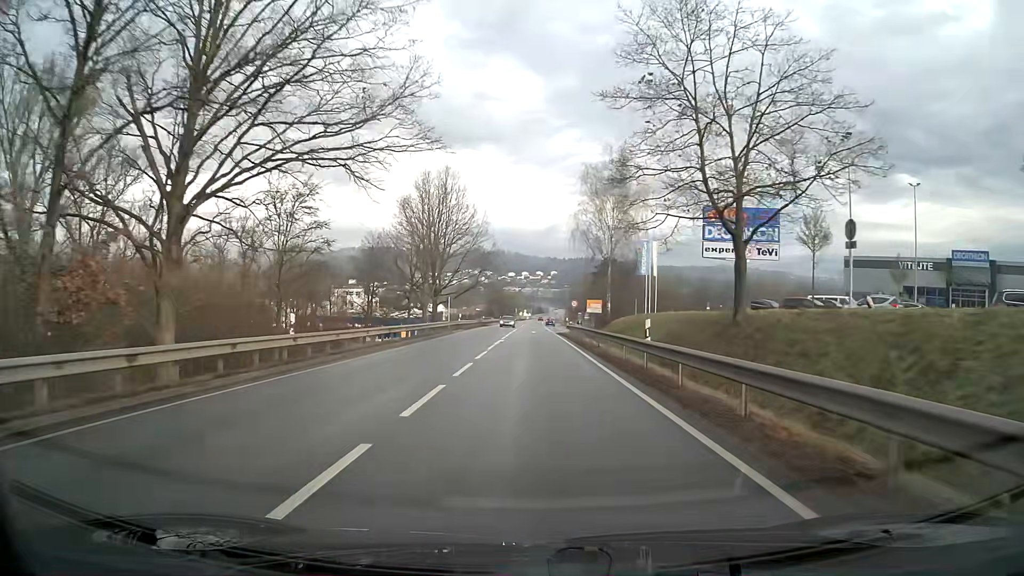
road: primary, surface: asphalt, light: Day
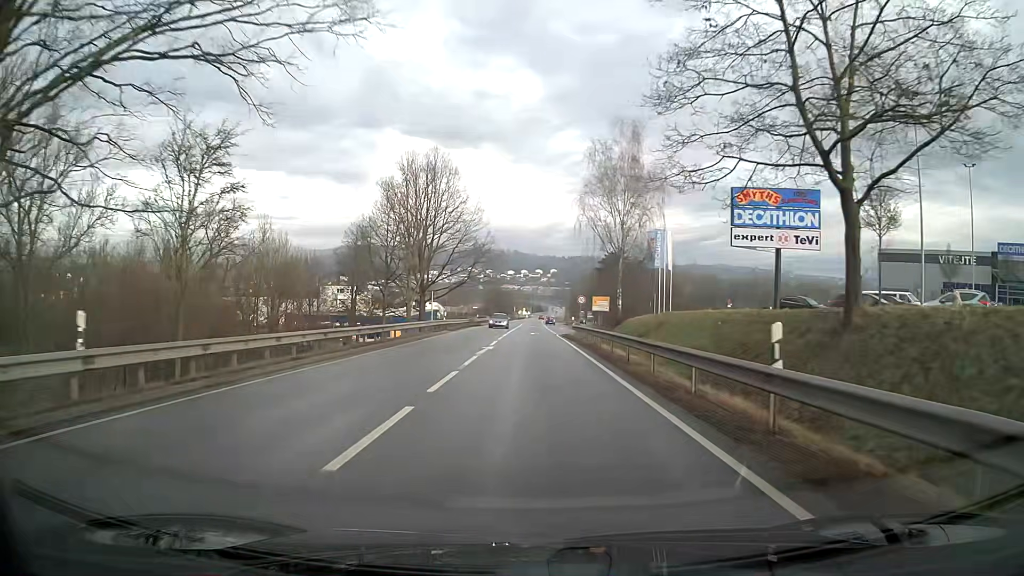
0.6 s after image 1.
(0.0, +9.2) m; 0°
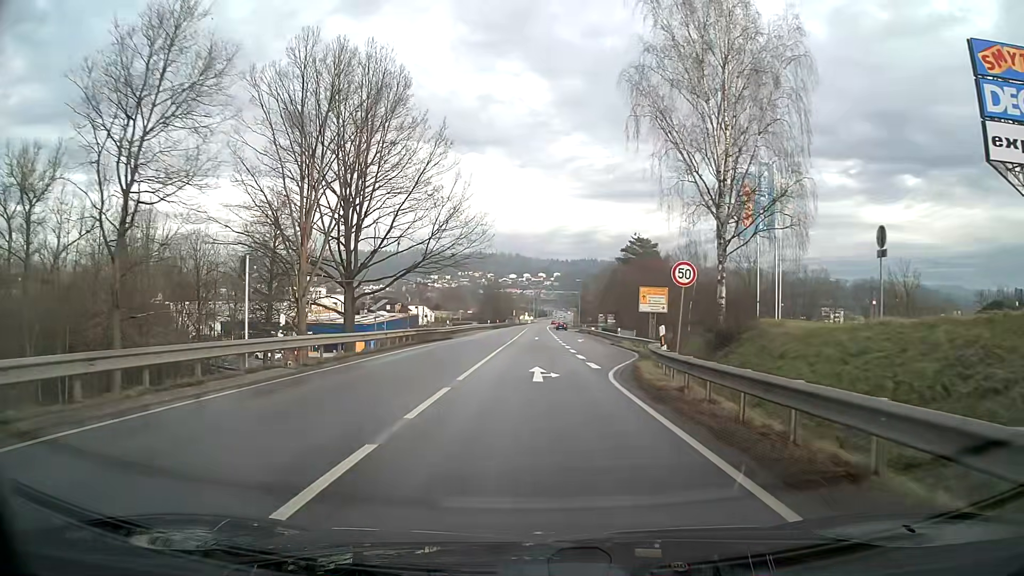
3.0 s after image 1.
(-0.1, +32.1) m; 0°
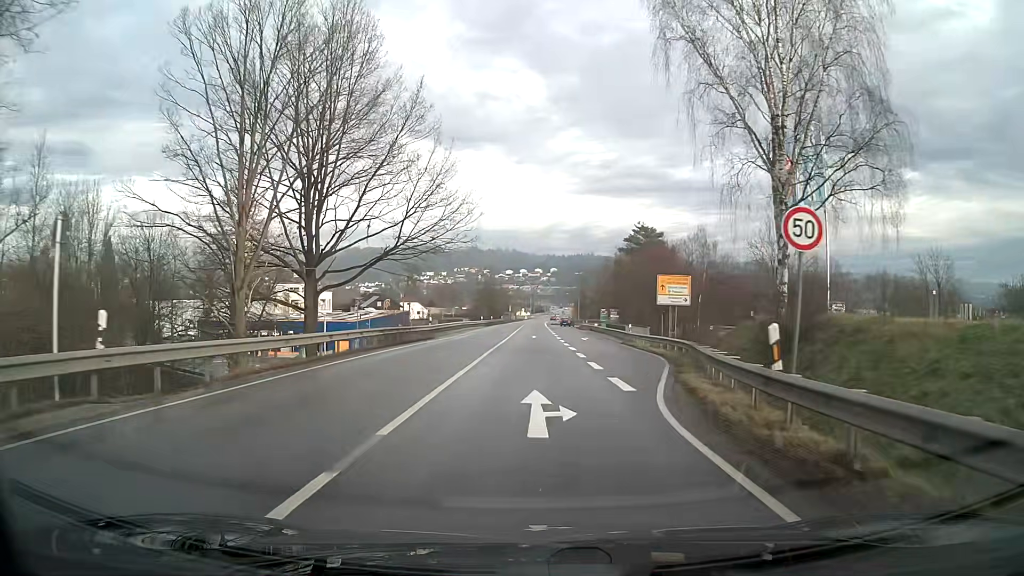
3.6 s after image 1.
(+0.1, +7.5) m; +1°
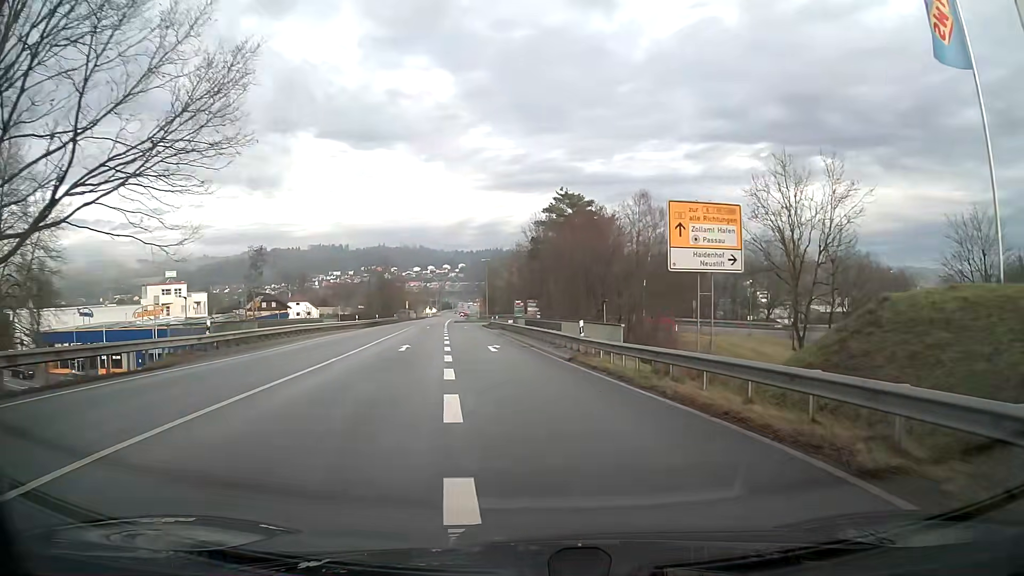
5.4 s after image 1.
(+1.3, +22.1) m; +5°
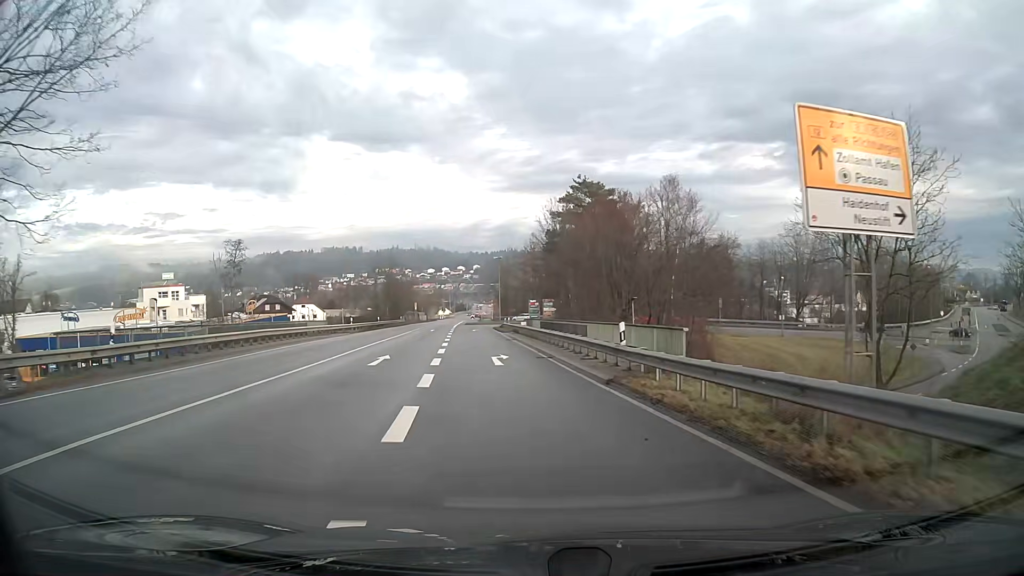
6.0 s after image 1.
(-0.1, +7.3) m; -1°
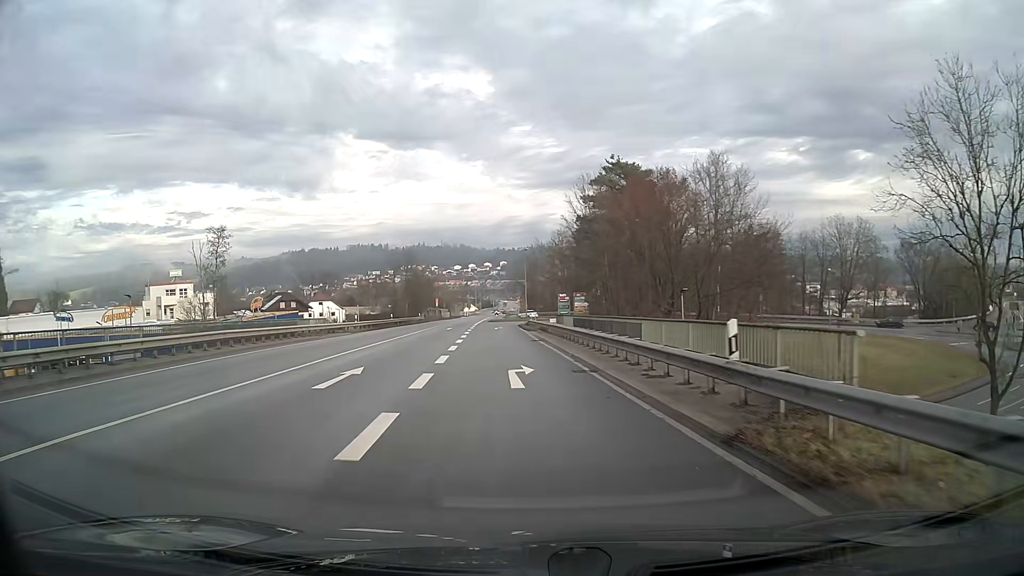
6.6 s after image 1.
(-0.1, +7.2) m; -2°
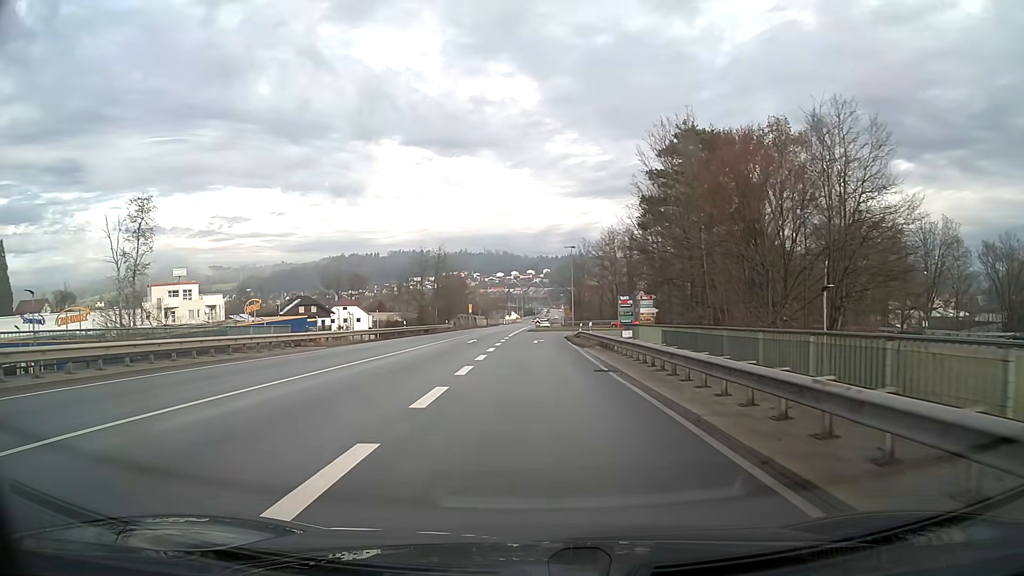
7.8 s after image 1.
(-0.4, +14.2) m; -3°
